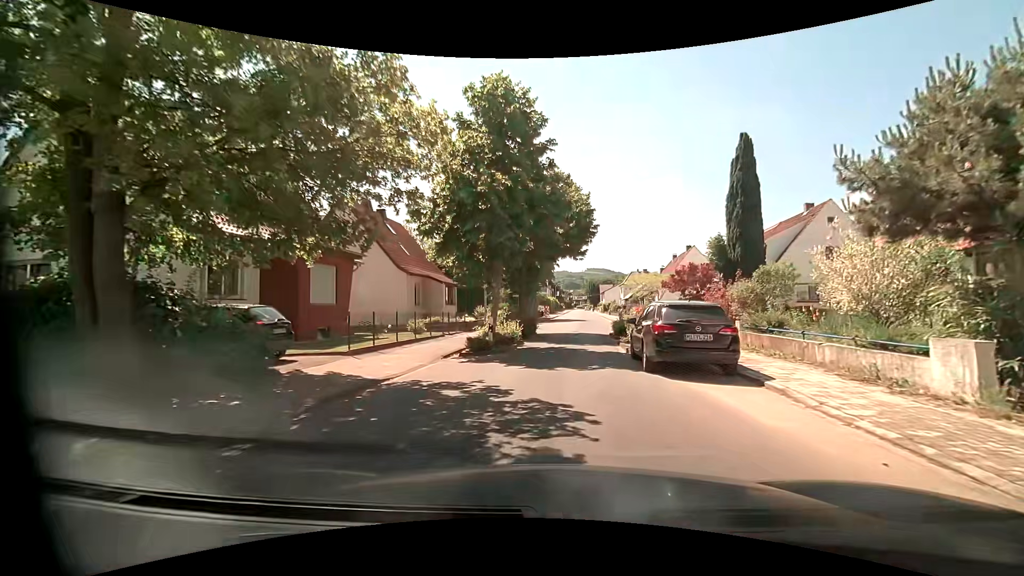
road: residential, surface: asphalt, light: Day
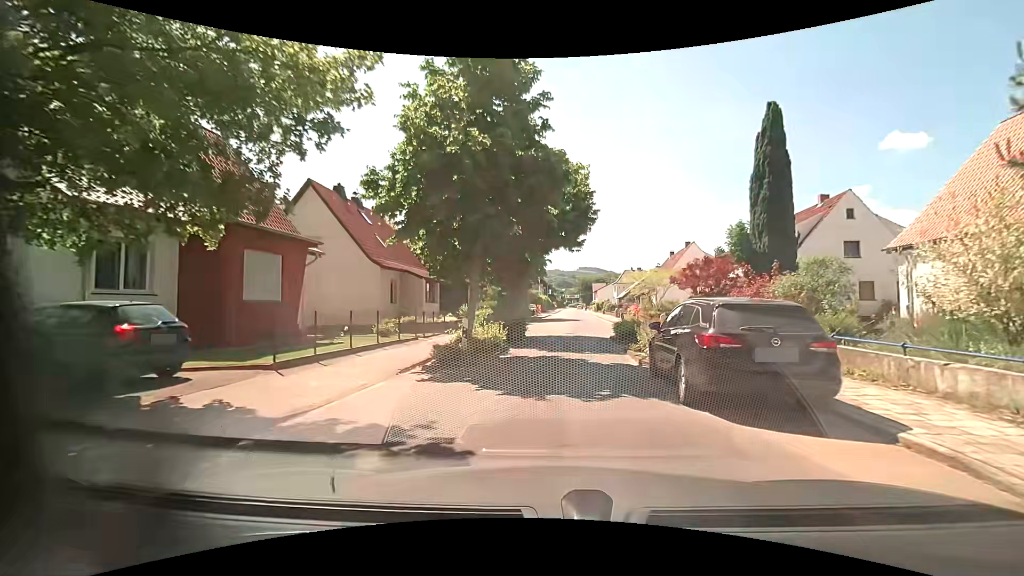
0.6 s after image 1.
(+0.1, +3.5) m; +1°
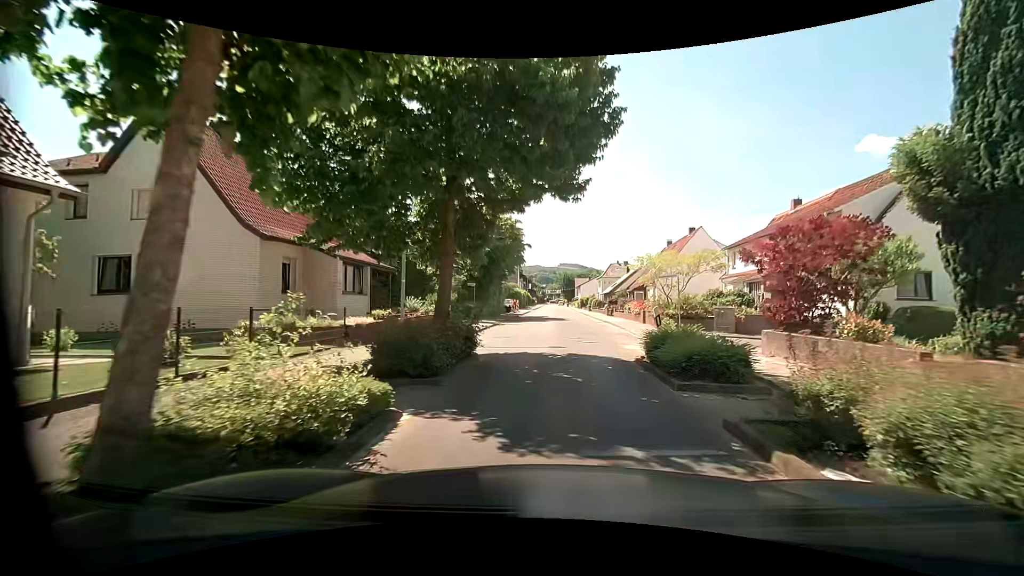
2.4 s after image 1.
(+0.2, +10.4) m; +3°
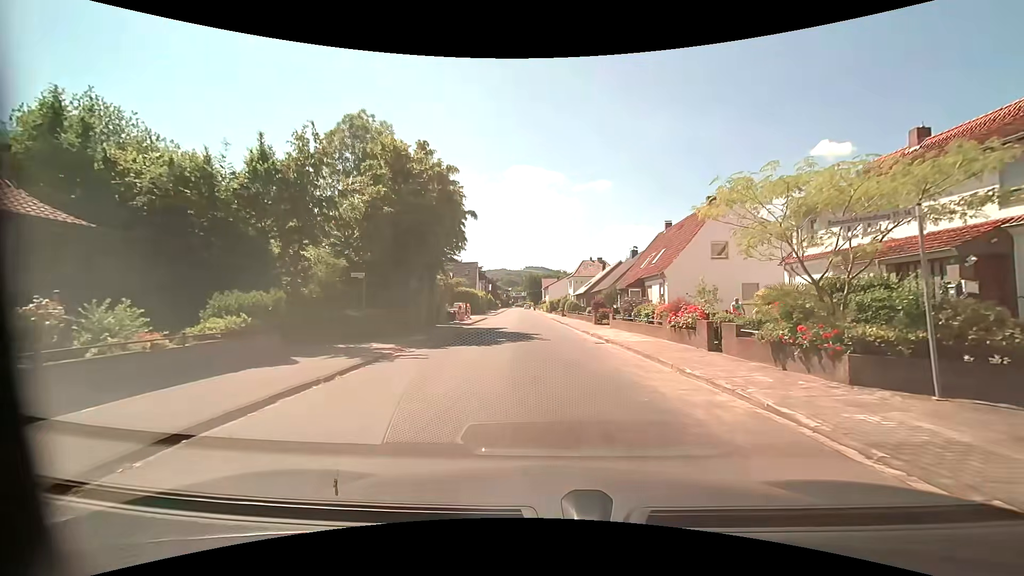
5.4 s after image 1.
(+0.4, +17.2) m; +3°
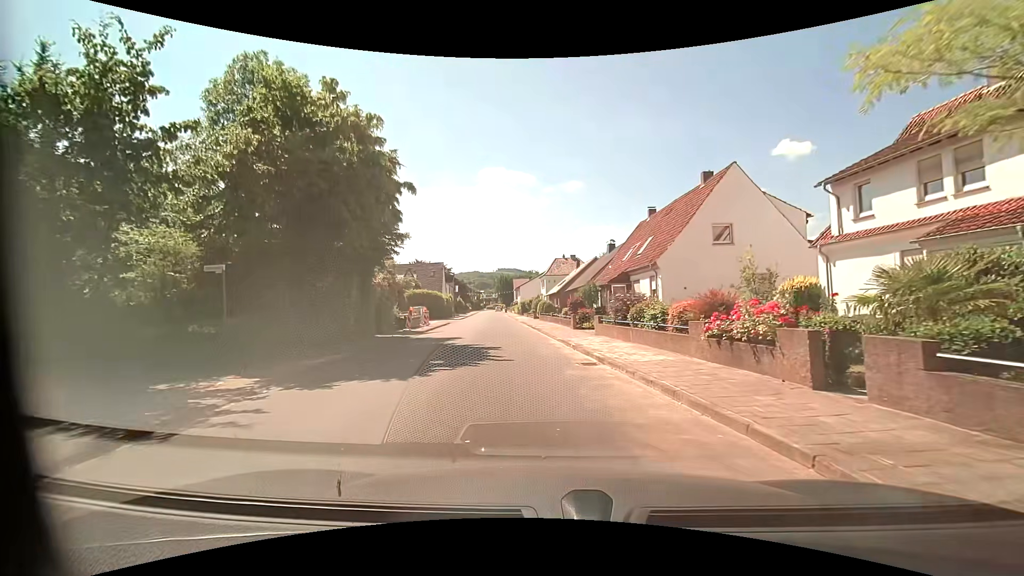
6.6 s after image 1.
(+0.3, +6.8) m; +4°
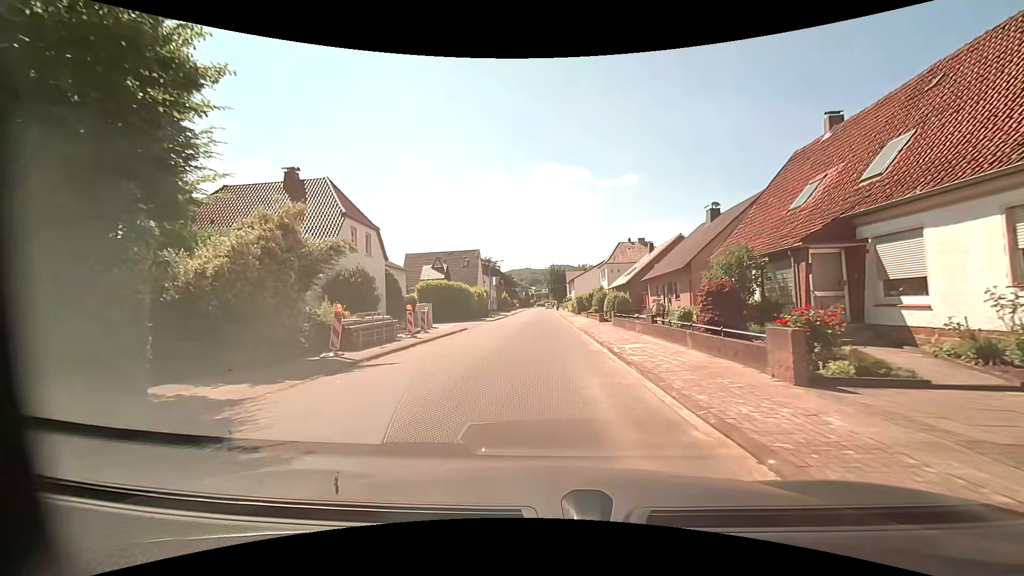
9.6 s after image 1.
(-1.2, +19.3) m; -7°
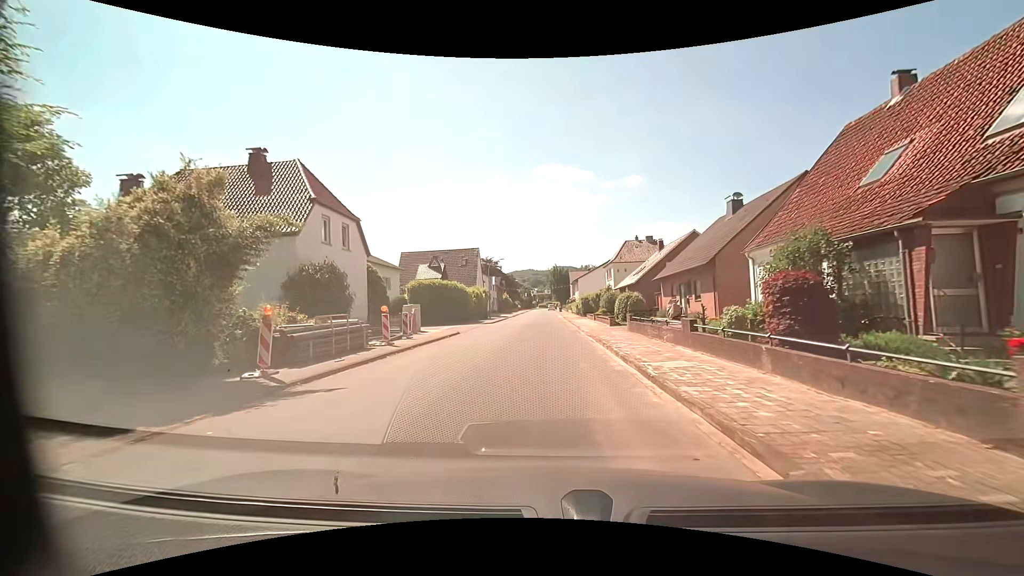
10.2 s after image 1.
(0.0, +4.1) m; -1°
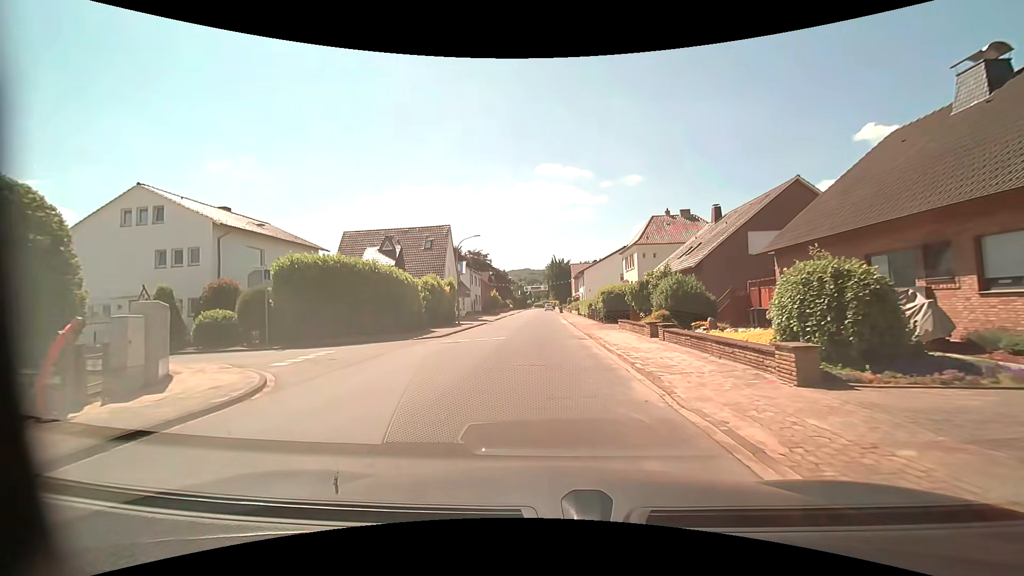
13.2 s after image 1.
(+0.1, +21.7) m; +1°
(0, +10) (0, +20) (0, +30) (0, +40) (0, +50) (-1, +60) (-1, +70) (-1, +80) (-1, +90) (-3, +100) m
